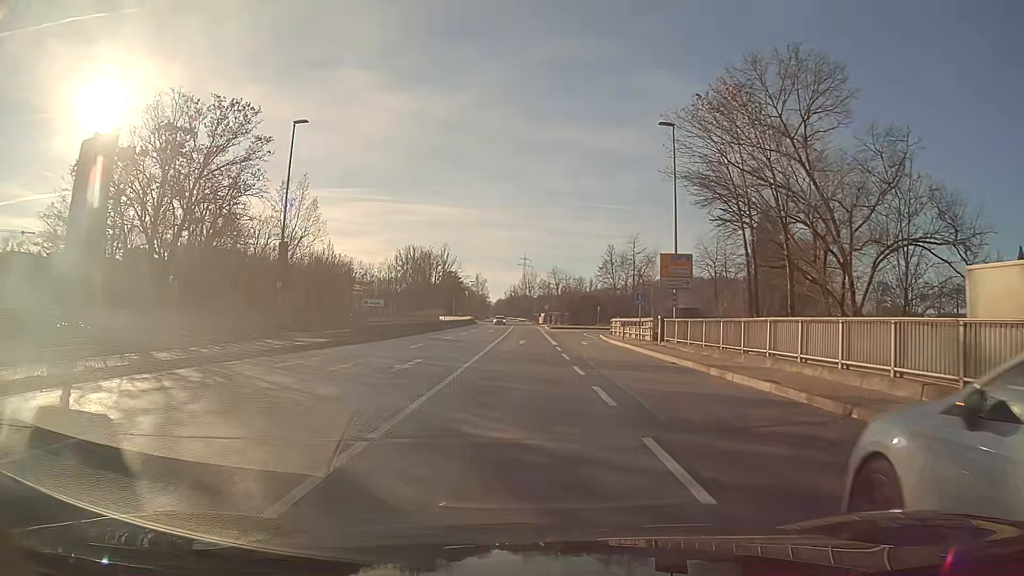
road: primary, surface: asphalt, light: Day
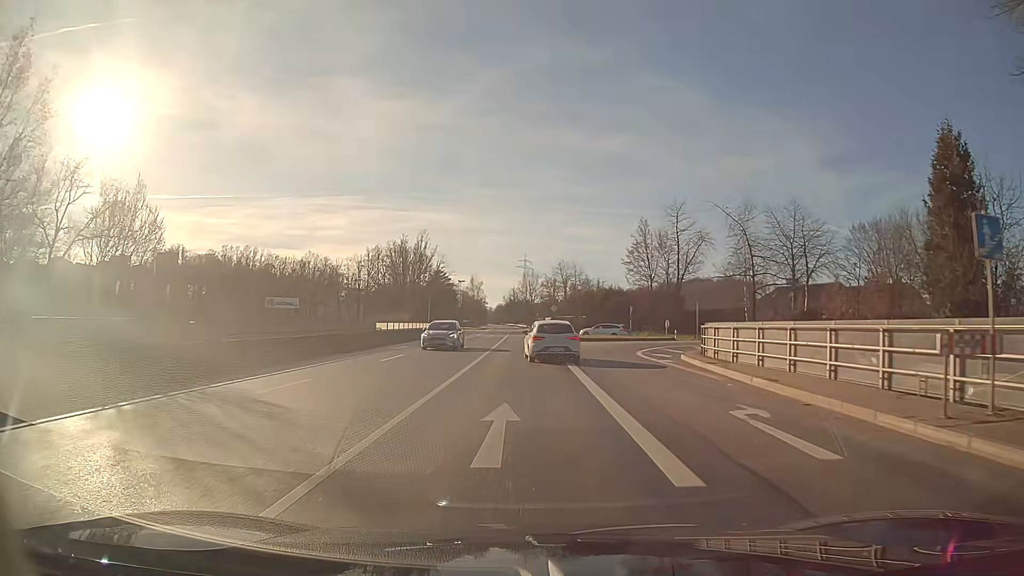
(-0.1, +28.9) m; 0°
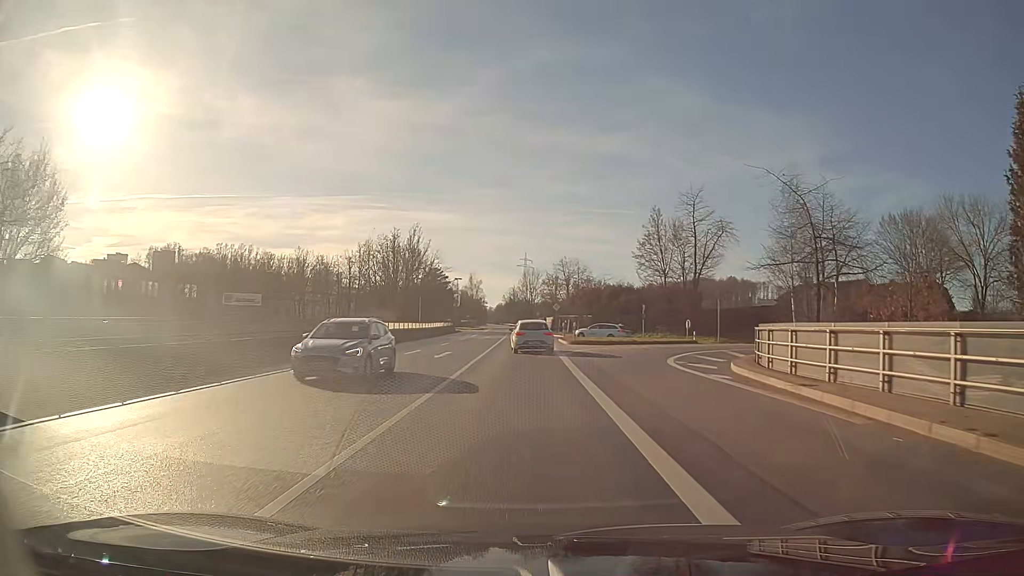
(0.0, +7.1) m; 0°
(0, +10) (0, +20) (0, +30) (0, +40) (-1, +50) (-1, +60) (-1, +70) (-1, +80) (-2, +90) (-2, +100) m
